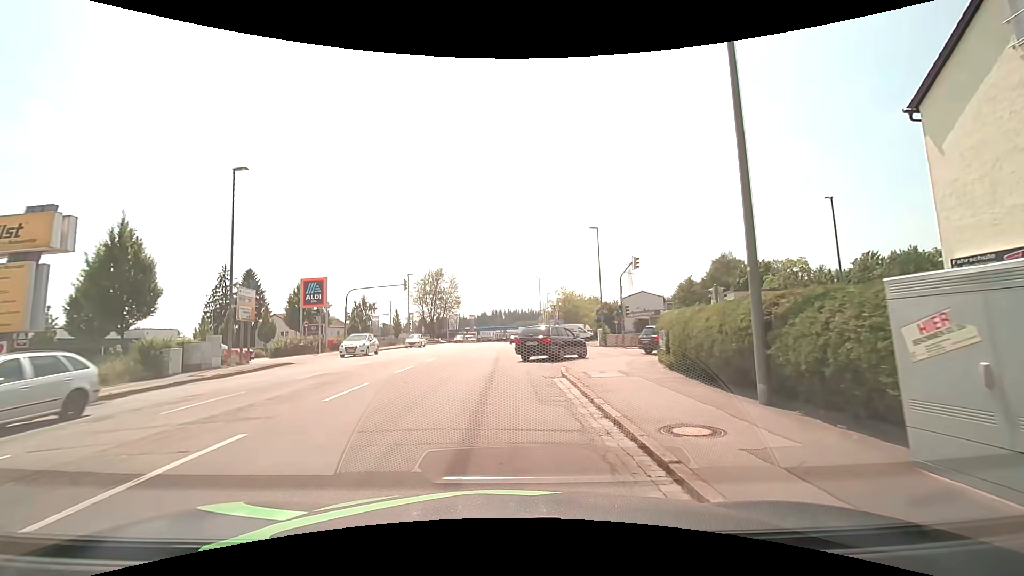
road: tertiary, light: Day
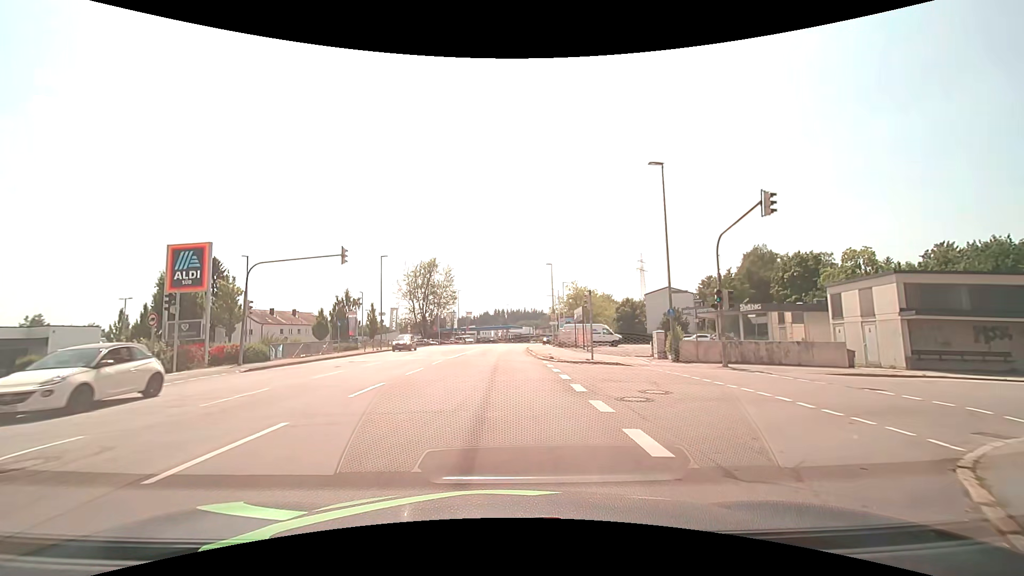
(-0.3, +17.0) m; -2°
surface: asphalt
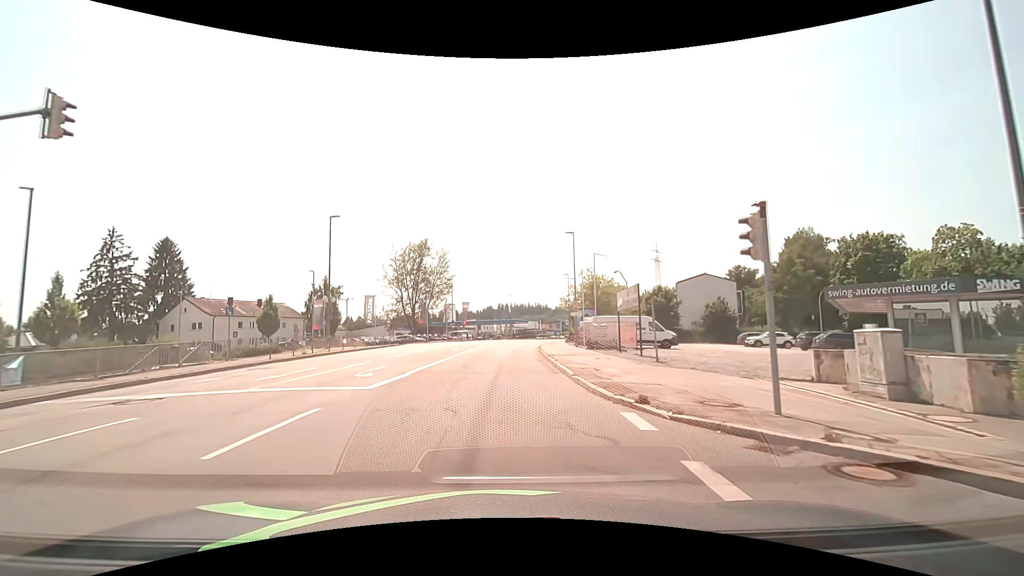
(+0.1, +17.3) m; +1°
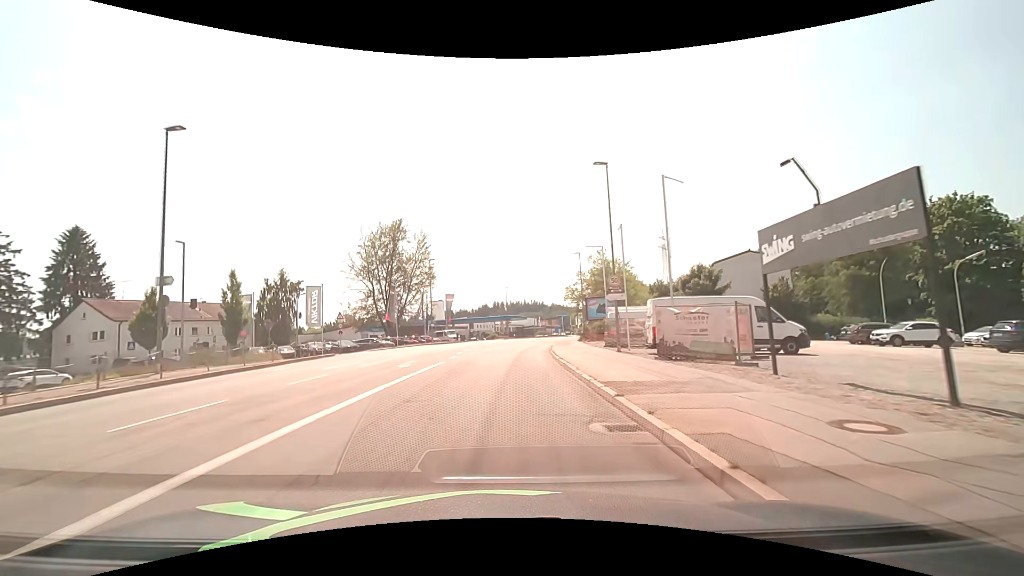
(0.0, +17.9) m; 0°
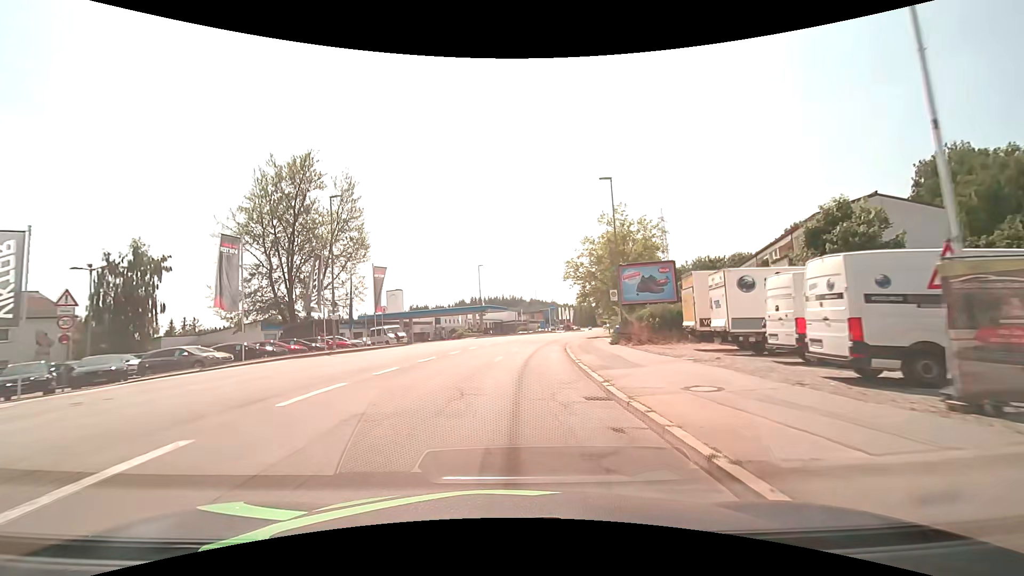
(+0.3, +28.0) m; +2°
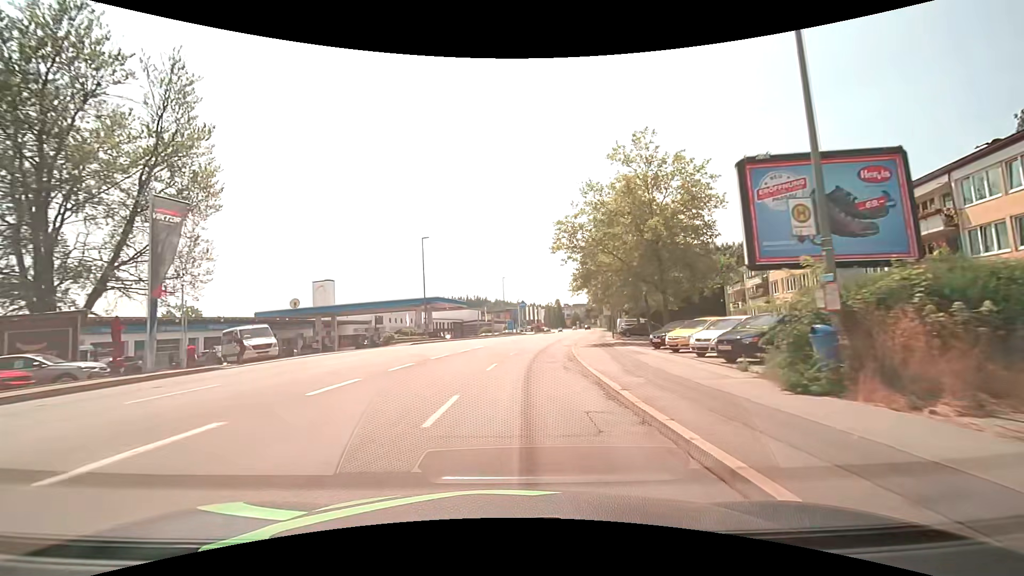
(+0.7, +22.3) m; +4°
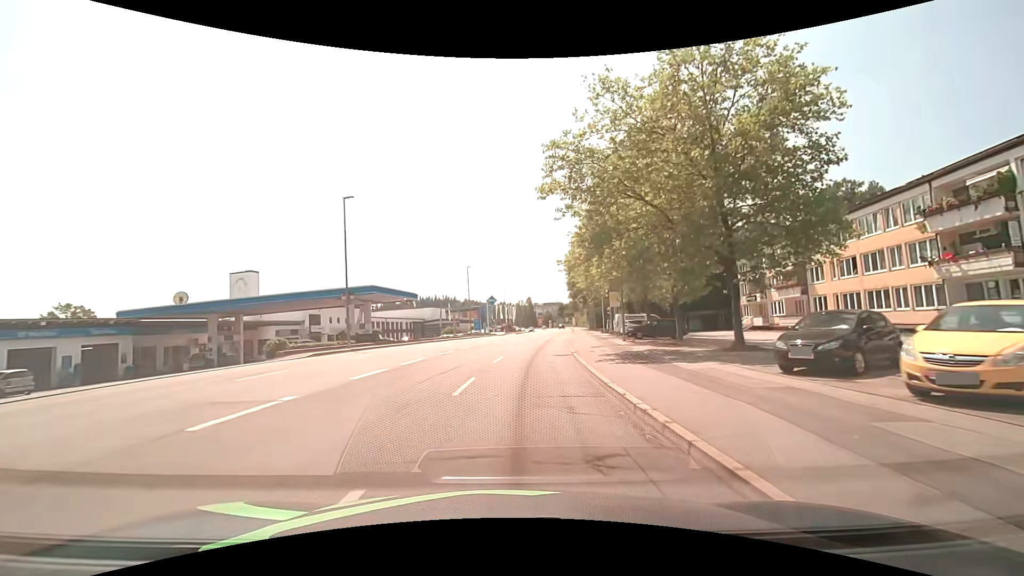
(+0.5, +15.1) m; +3°
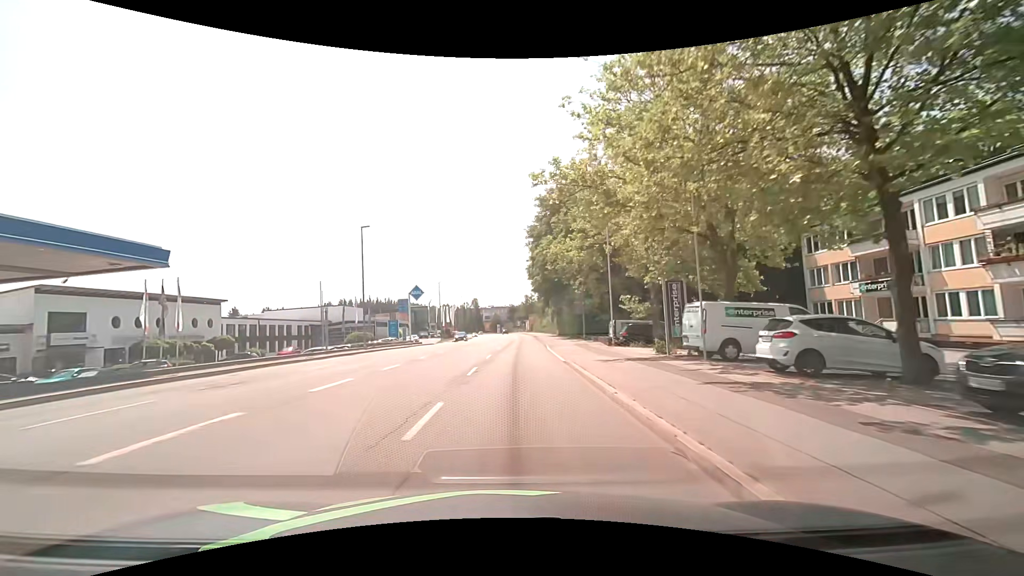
(+1.9, +30.6) m; +6°
(0, +10) (0, +20) (+1, +30) (+1, +40) (+1, +50) (+2, +60) (+2, +70) (+2, +80) (+3, +90) (+3, +100) m
